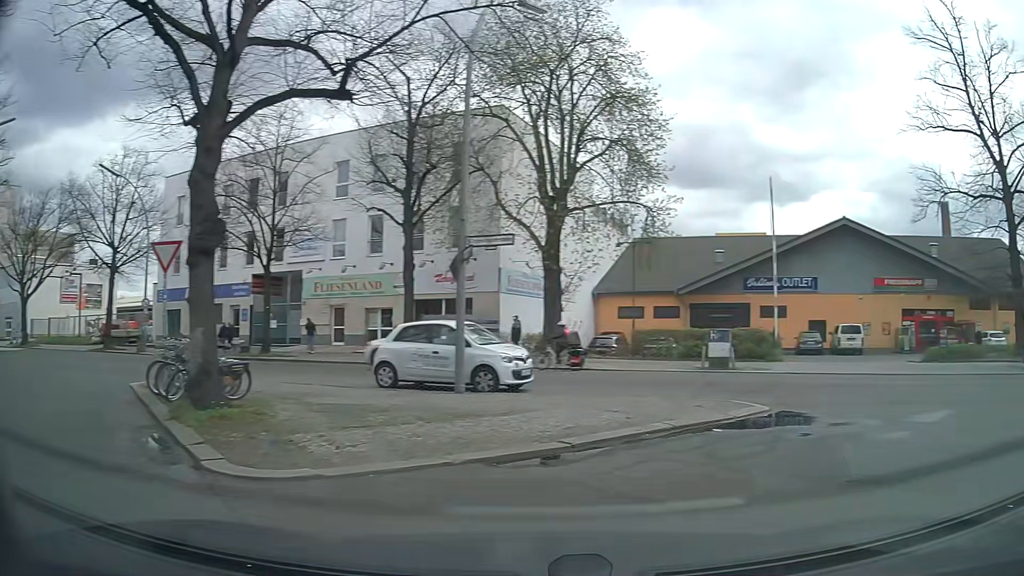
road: residential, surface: asphalt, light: Day
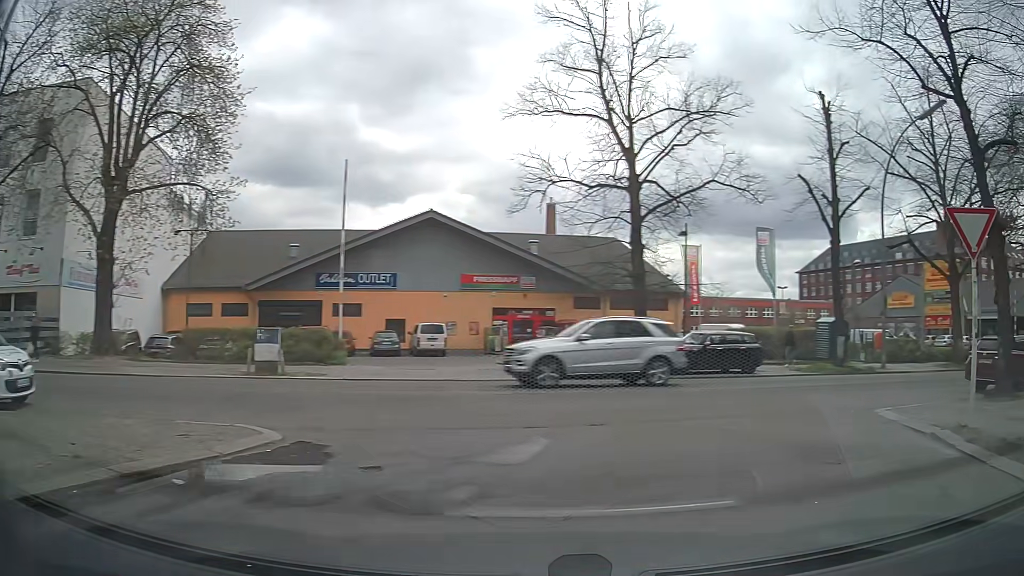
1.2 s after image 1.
(+0.9, +3.4) m; +32°
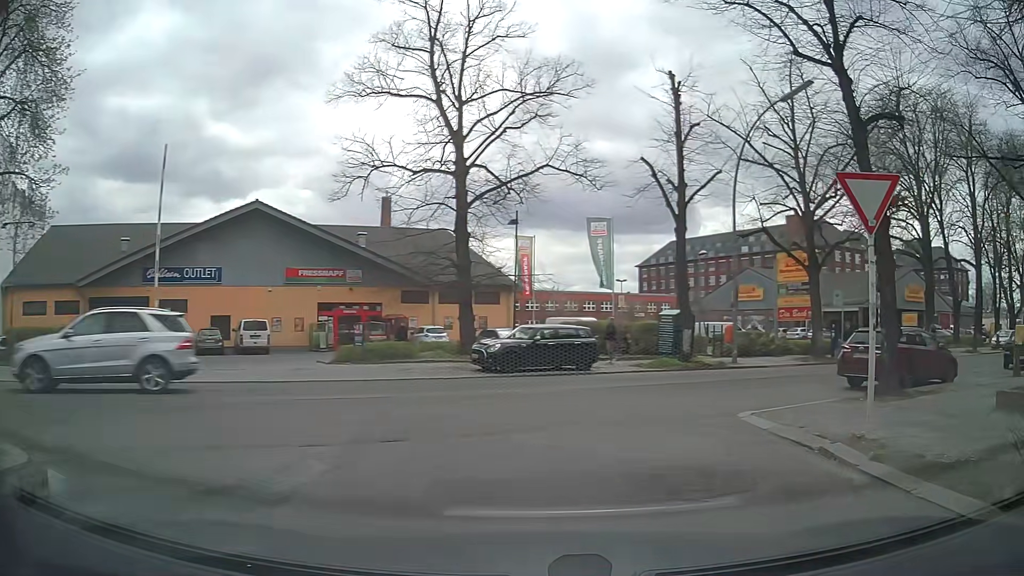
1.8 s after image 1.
(+0.3, +1.9) m; +15°
